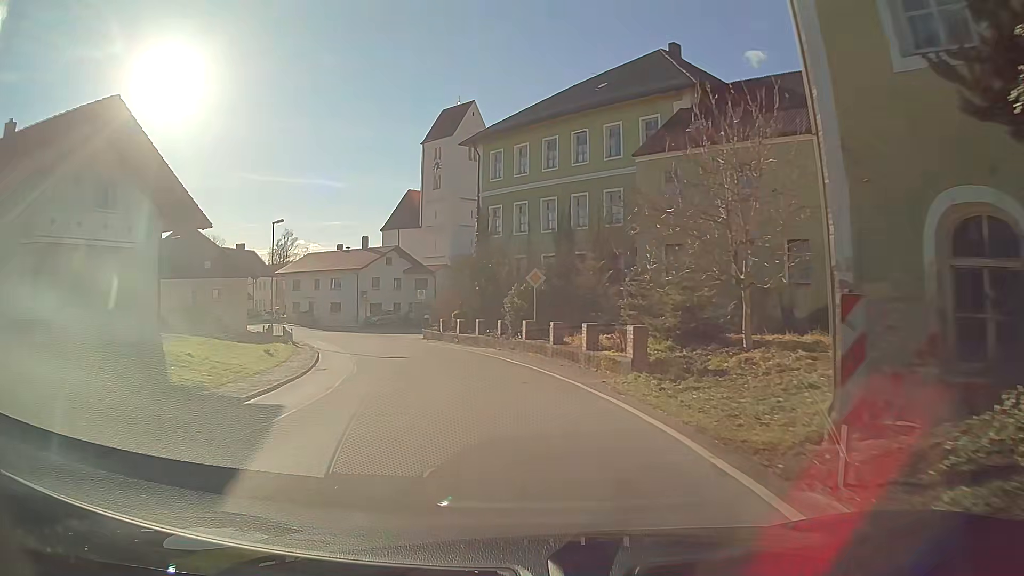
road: secondary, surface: asphalt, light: Day
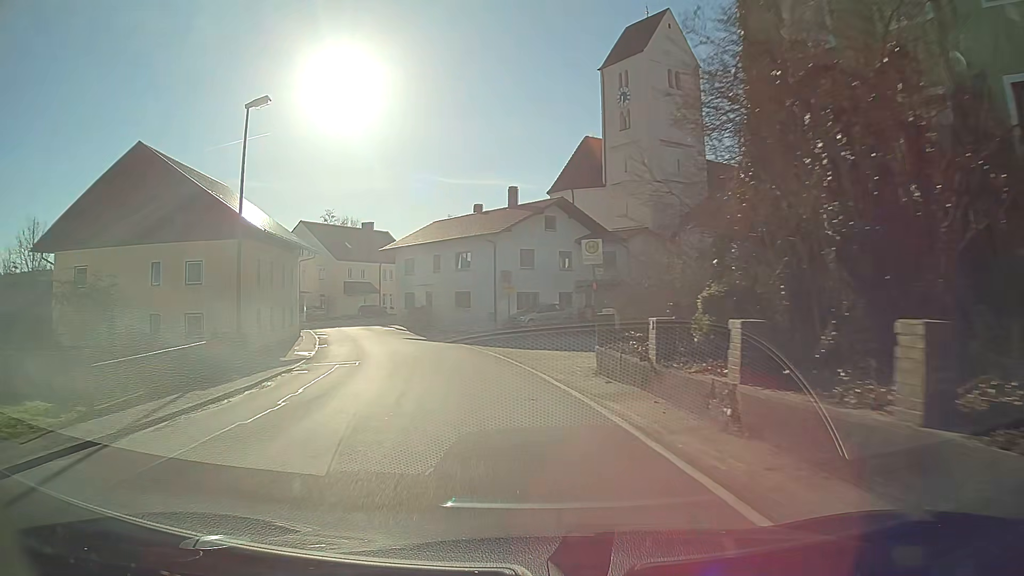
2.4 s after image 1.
(-3.8, +27.7) m; -17°
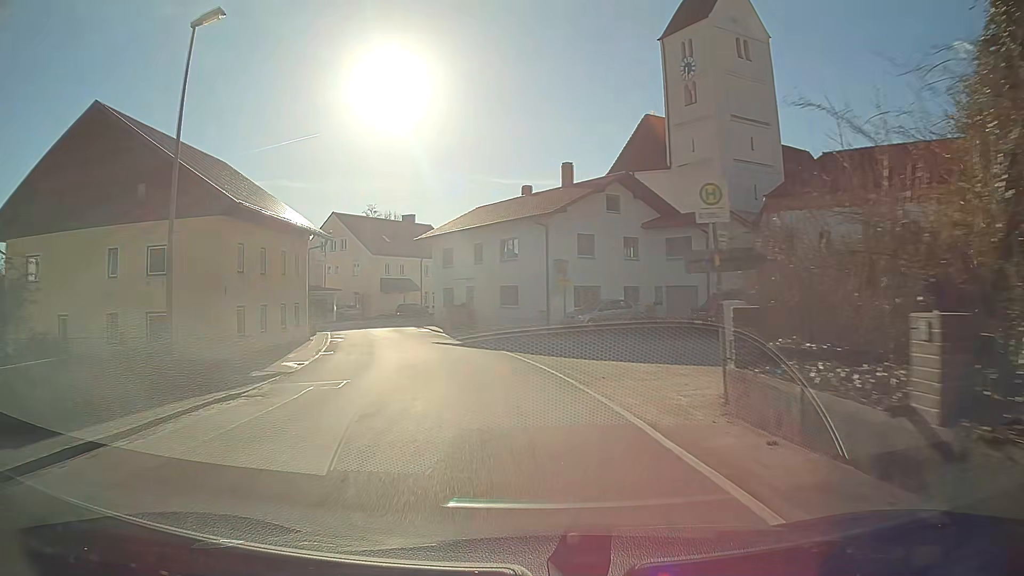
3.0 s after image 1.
(-0.3, +7.0) m; -4°
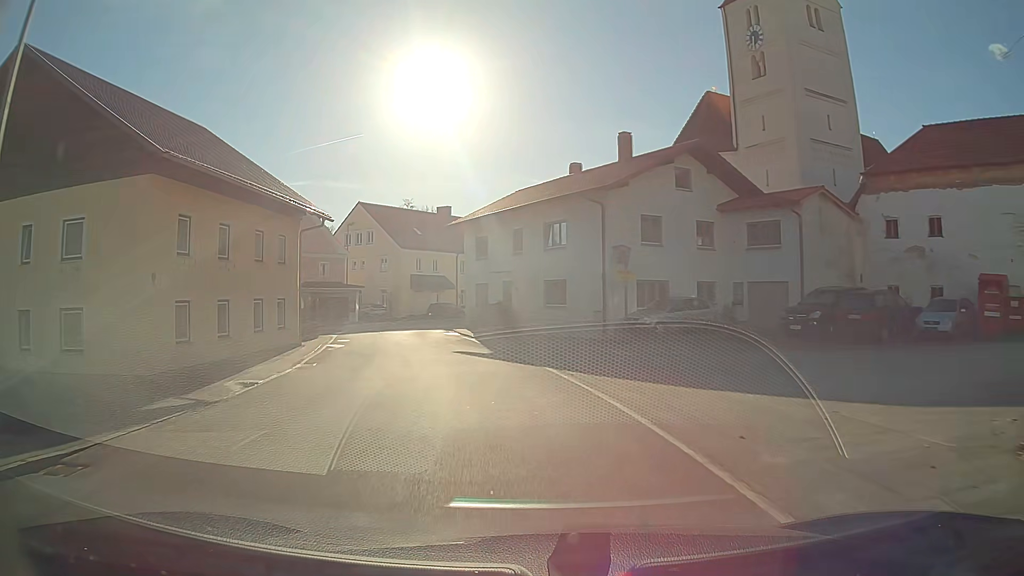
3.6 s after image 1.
(-0.2, +6.9) m; -4°
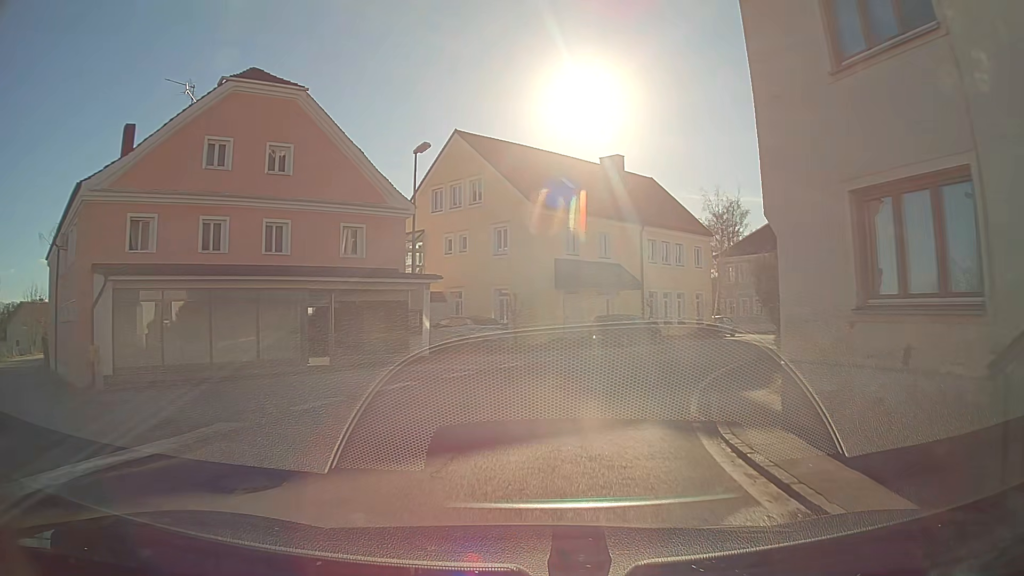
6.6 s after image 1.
(-4.0, +30.2) m; -10°
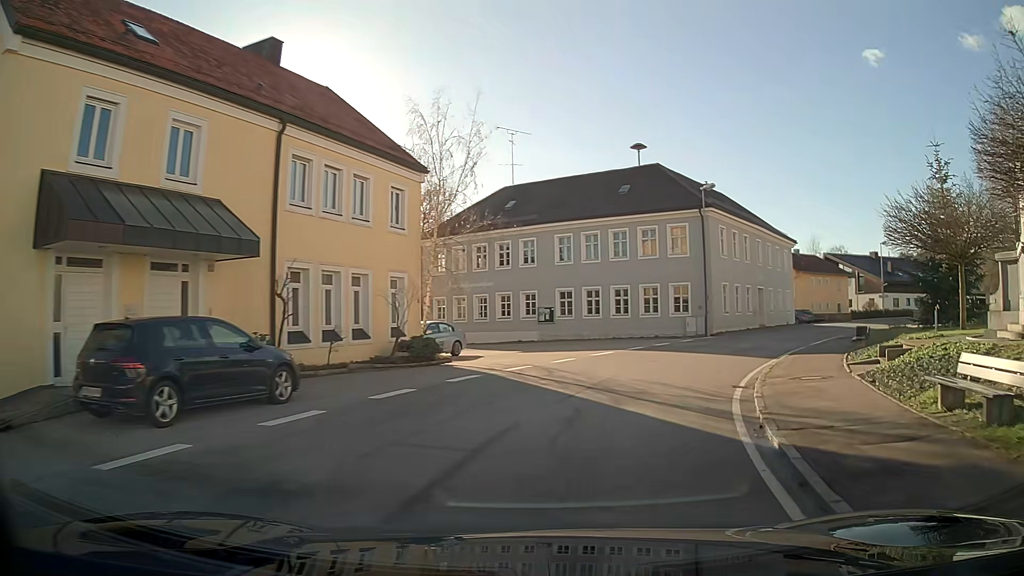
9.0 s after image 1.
(+4.6, +20.1) m; +28°
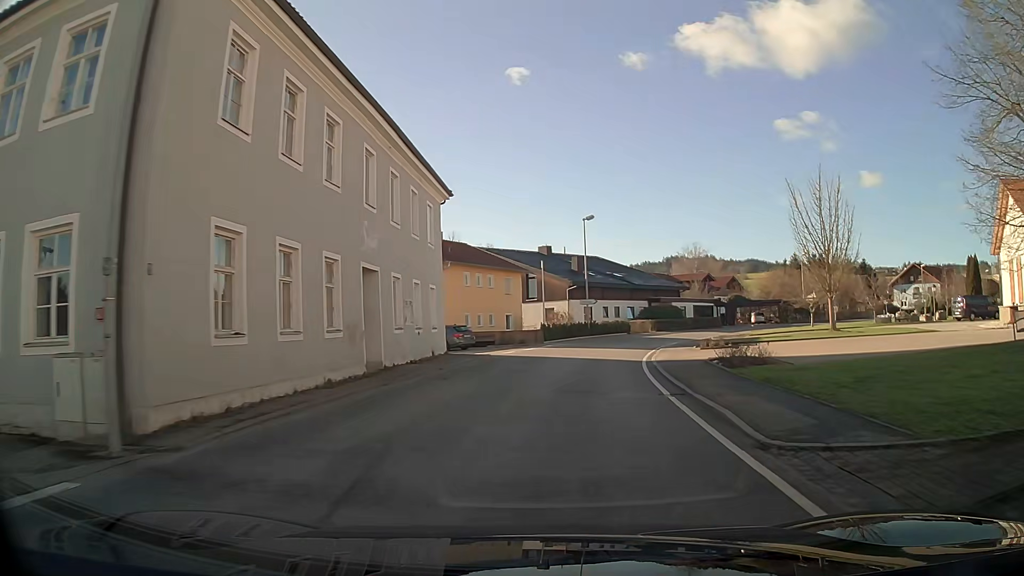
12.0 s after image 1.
(+8.8, +28.2) m; +30°
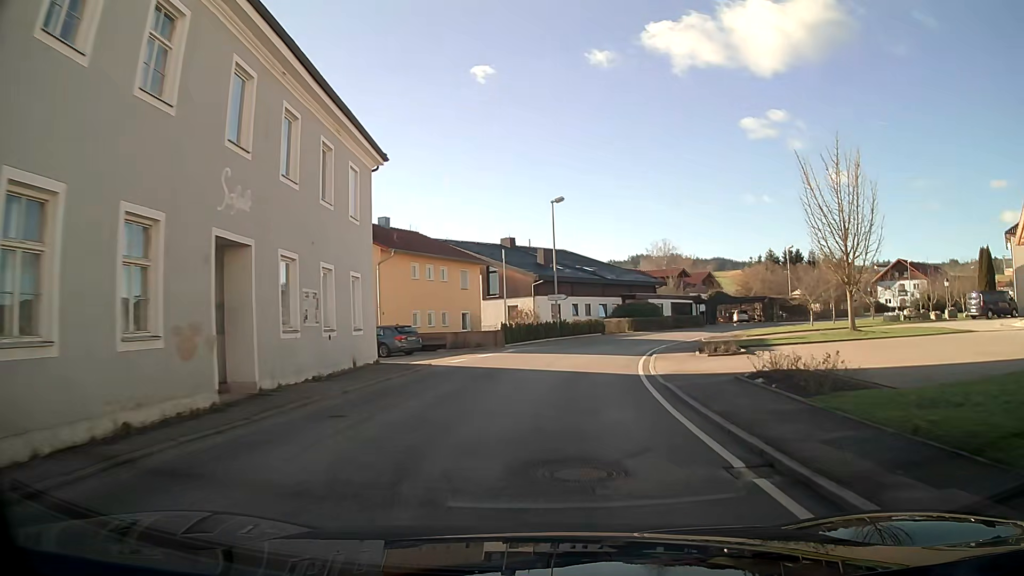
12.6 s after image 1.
(+0.2, +6.7) m; +3°
(0, +10) (+2, +20) (+4, +30) (+8, +39) (+14, +47) (+20, +55) (+28, +61) (+35, +68) (+43, +74) (+51, +80) m
